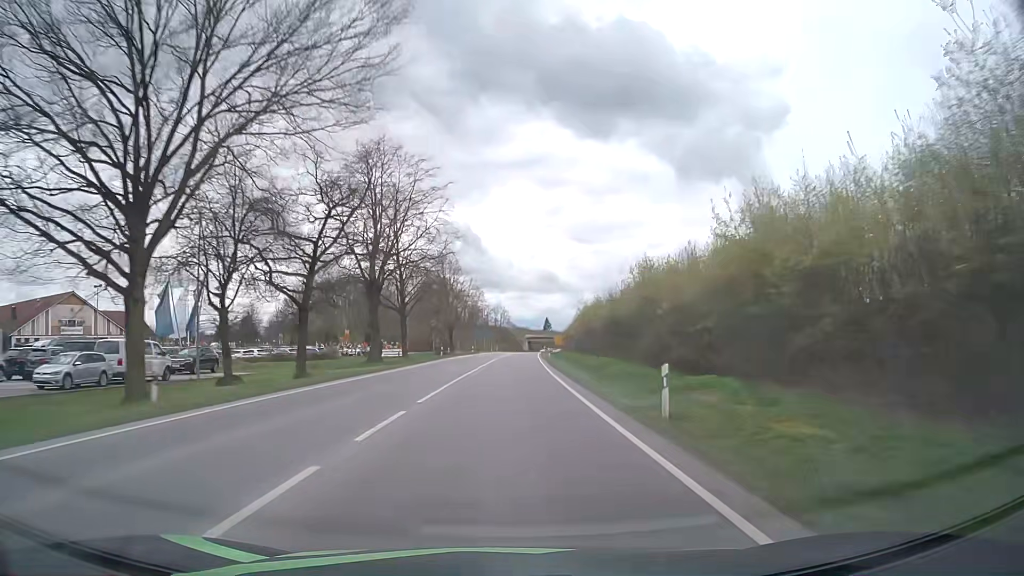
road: primary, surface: asphalt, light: Day
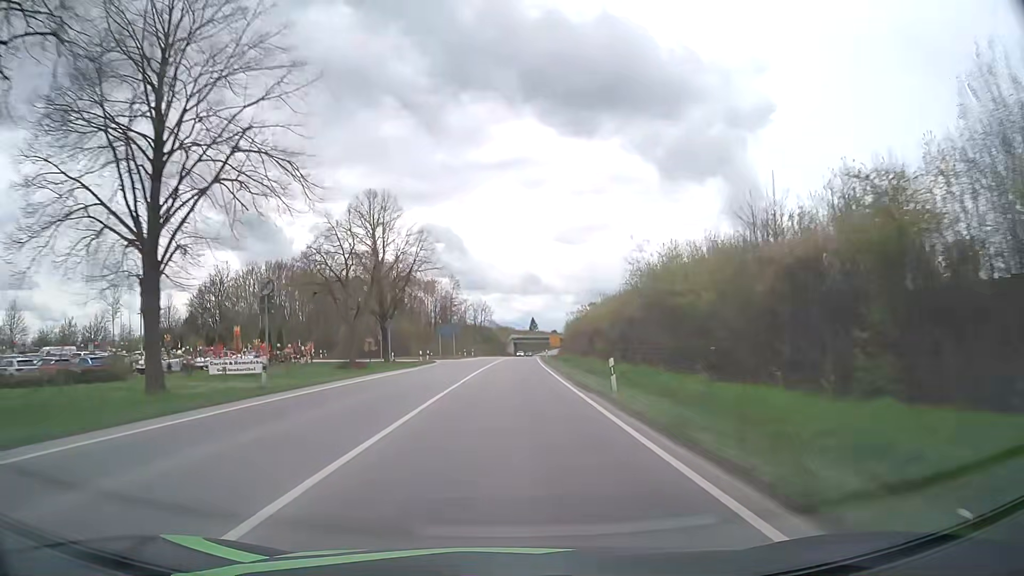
(+0.6, +43.1) m; +2°
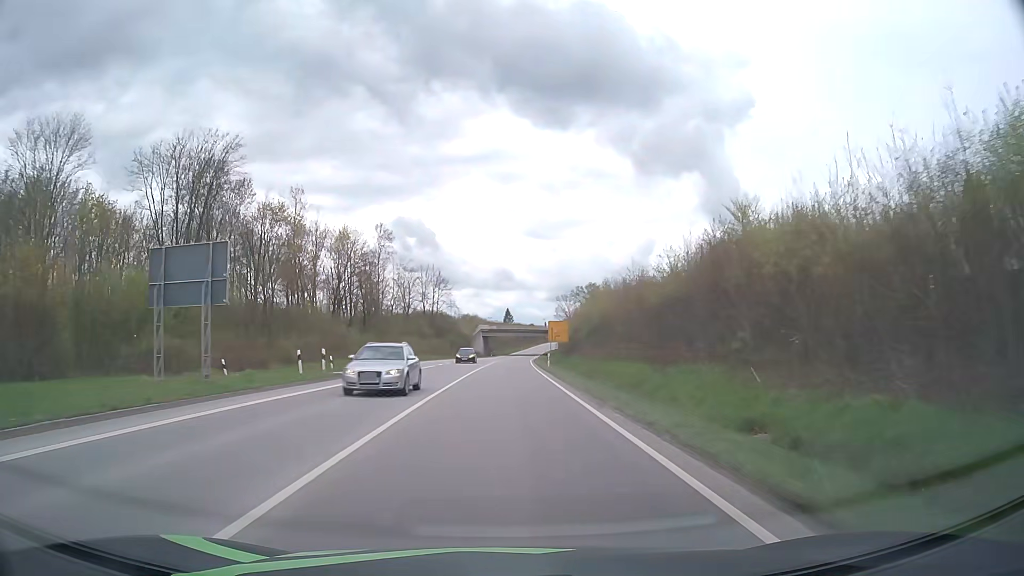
(+1.3, +71.7) m; +2°
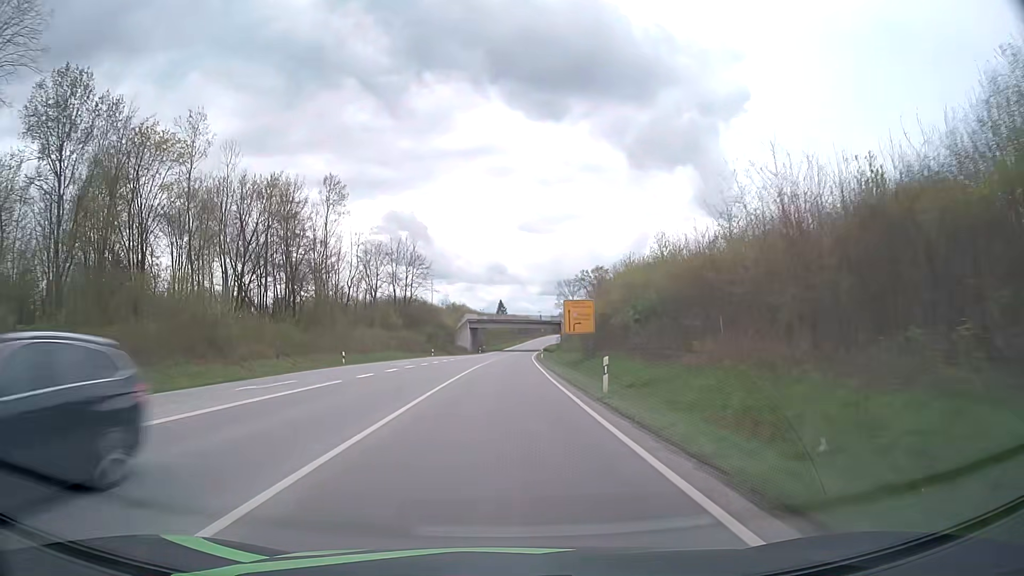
(+0.2, +28.7) m; +1°
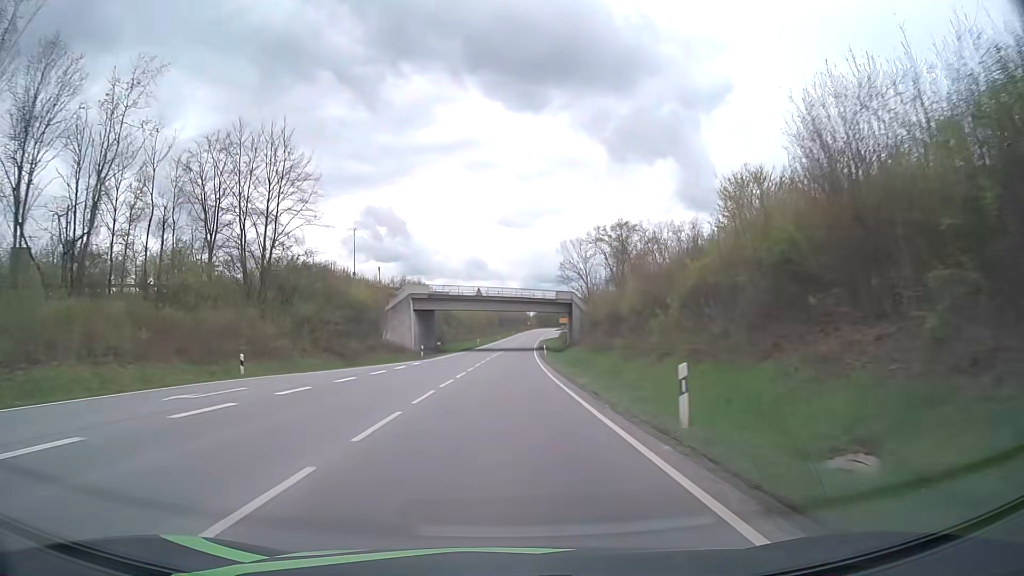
(+0.7, +57.6) m; +2°
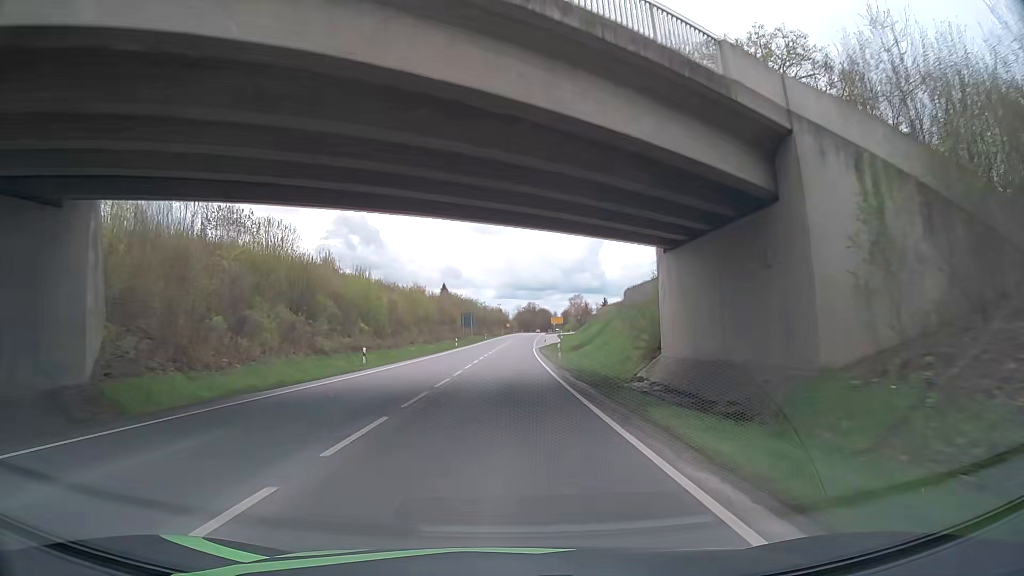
(+1.3, +72.7) m; +2°
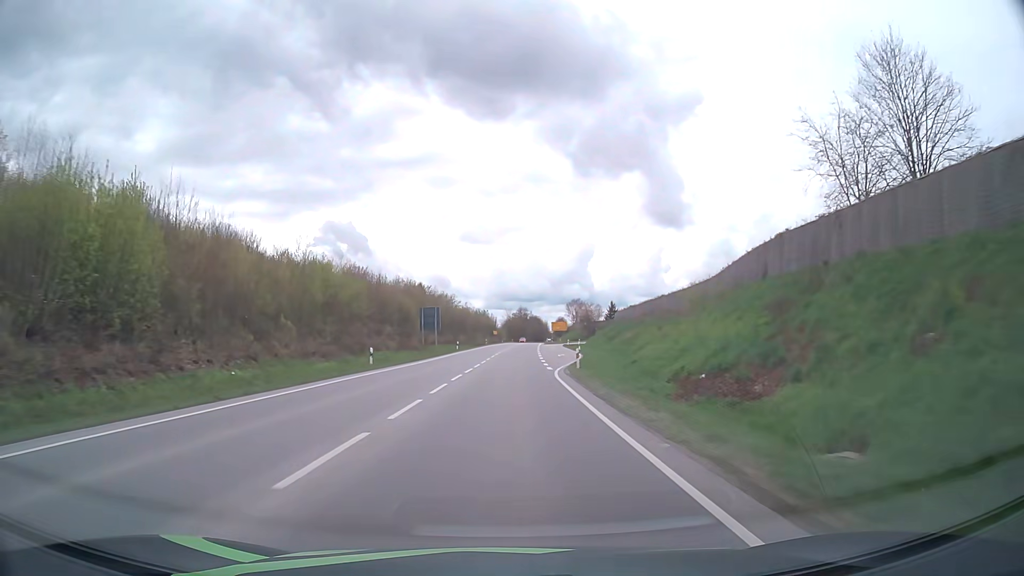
(+0.5, +43.8) m; +1°
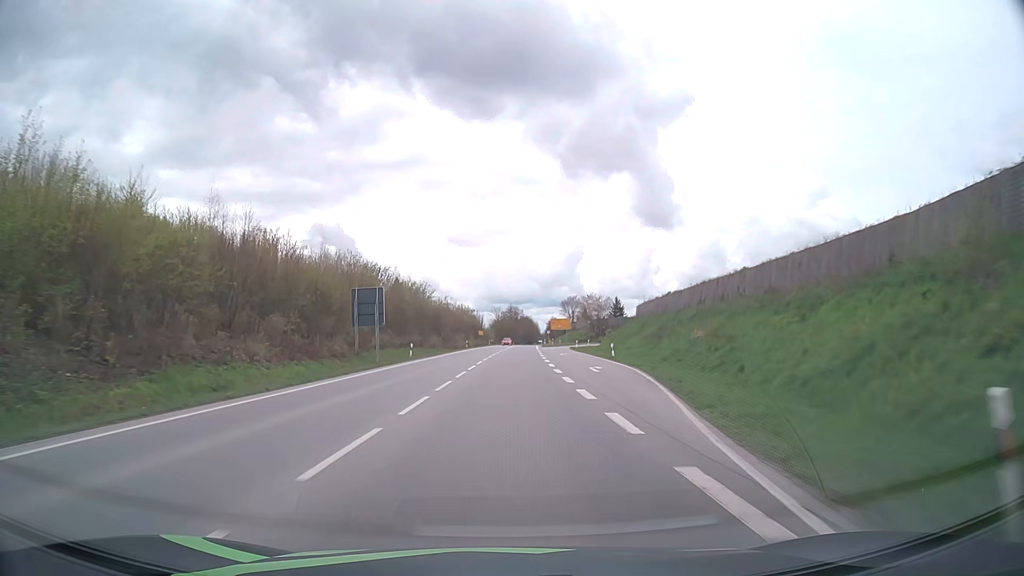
(+0.2, +29.1) m; +1°
(0, +10) (0, +20) (0, +30) (+1, +40) (+1, +50) (+1, +60) (+1, +70) (+2, +80) (+2, +90) (+3, +100) m
